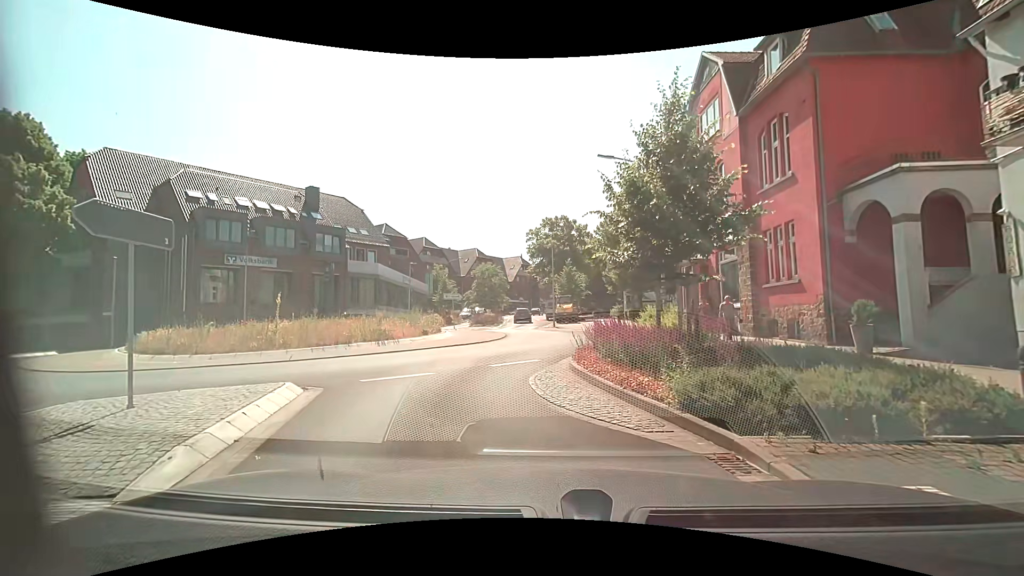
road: unclassified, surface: asphalt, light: Day
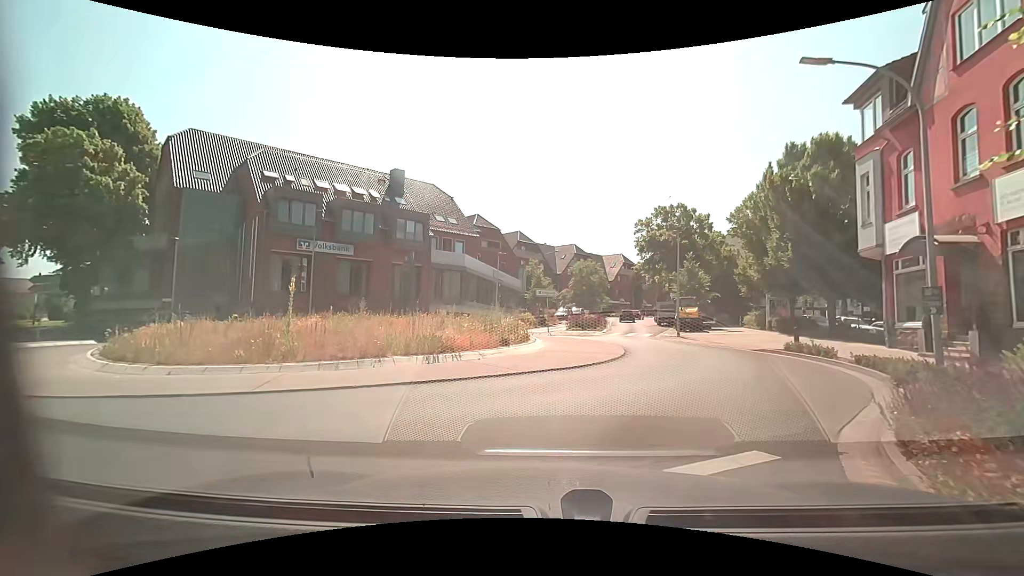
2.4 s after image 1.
(-0.8, +7.3) m; -10°
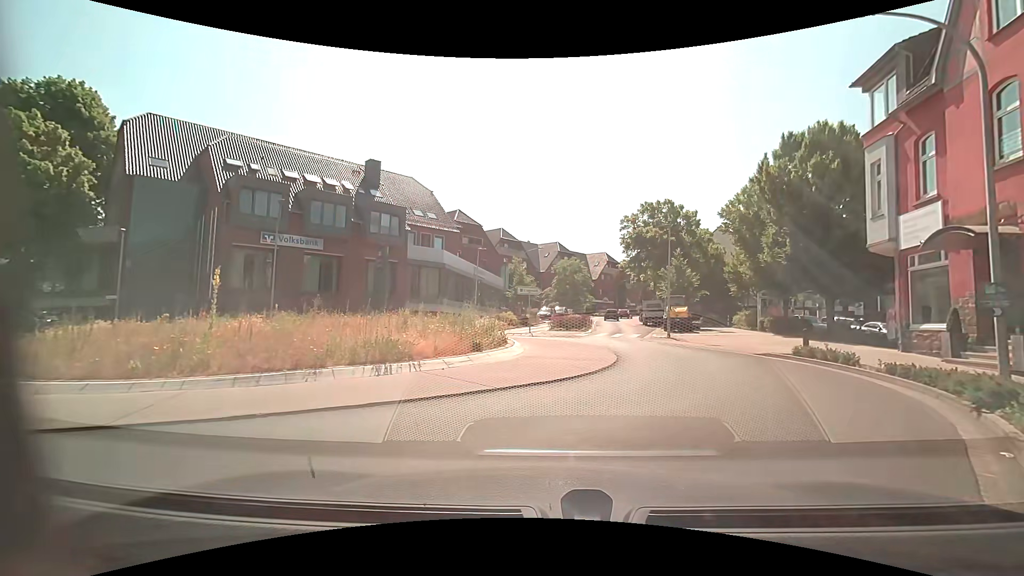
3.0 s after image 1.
(0.0, +2.2) m; +1°
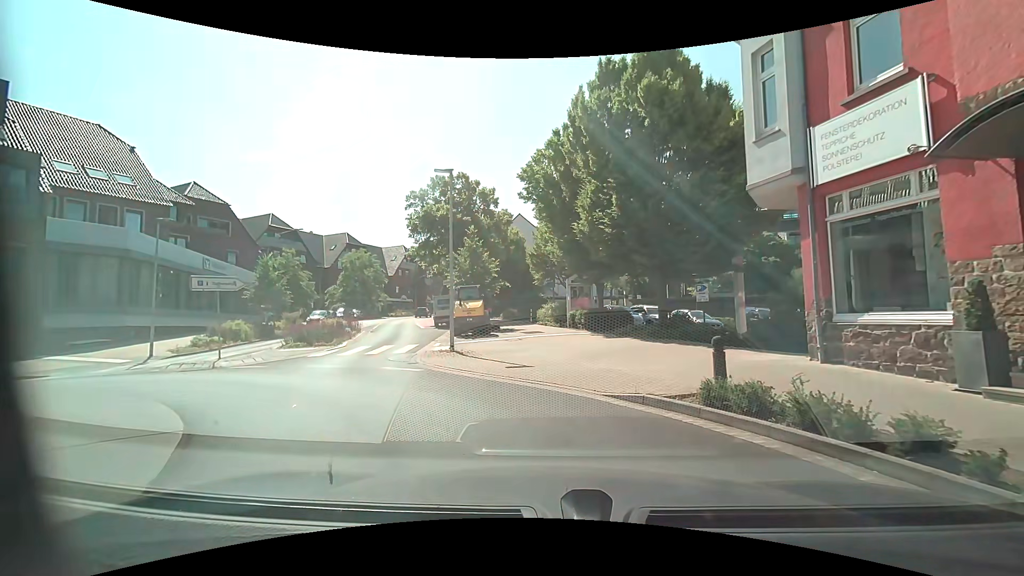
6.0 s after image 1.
(+2.6, +10.9) m; +22°
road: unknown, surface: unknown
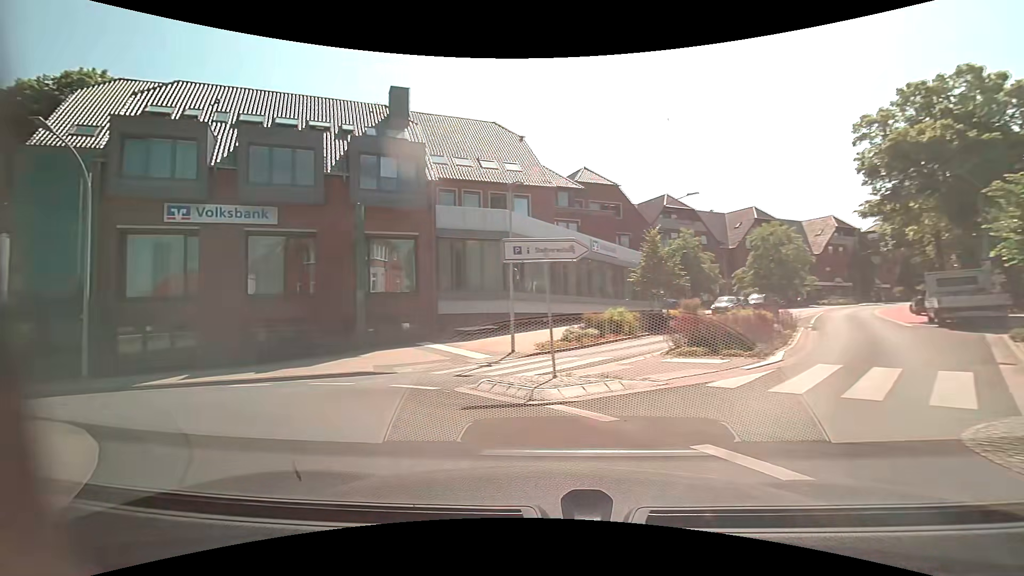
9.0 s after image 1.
(-2.7, +9.4) m; -45°
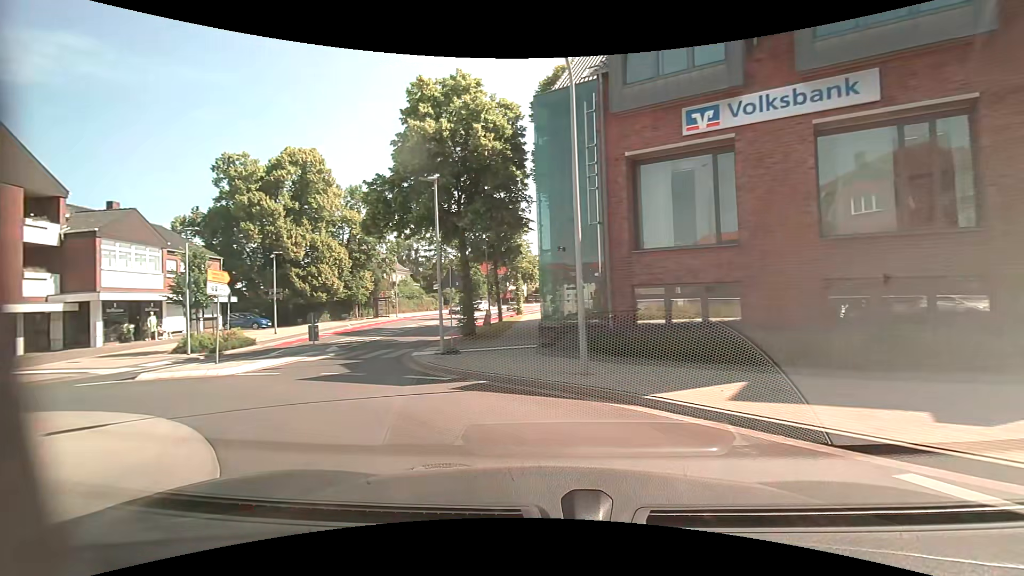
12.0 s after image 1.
(-4.9, +9.1) m; -53°
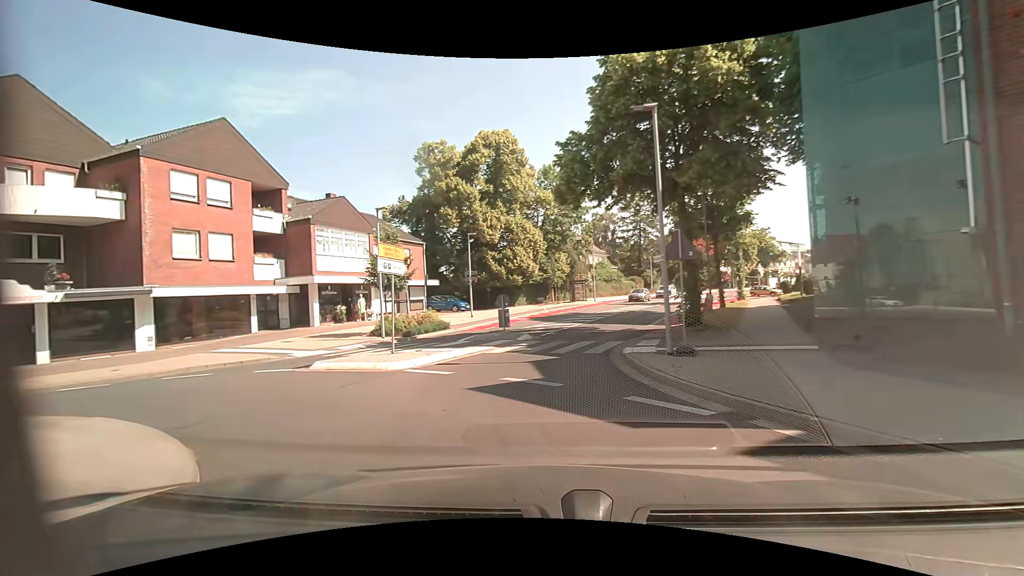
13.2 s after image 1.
(-1.0, +4.6) m; -24°
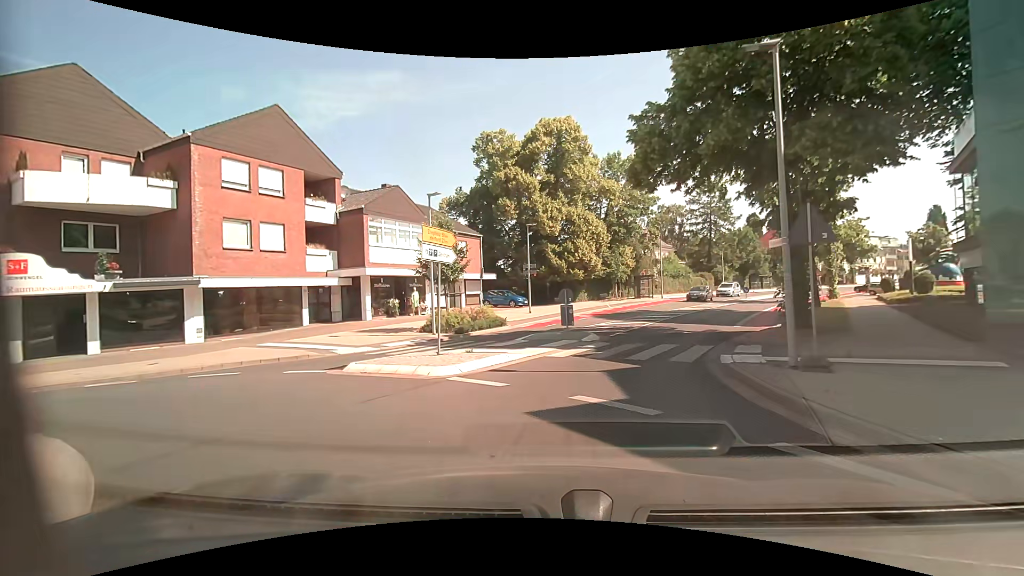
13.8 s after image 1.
(-0.1, +2.3) m; -8°
